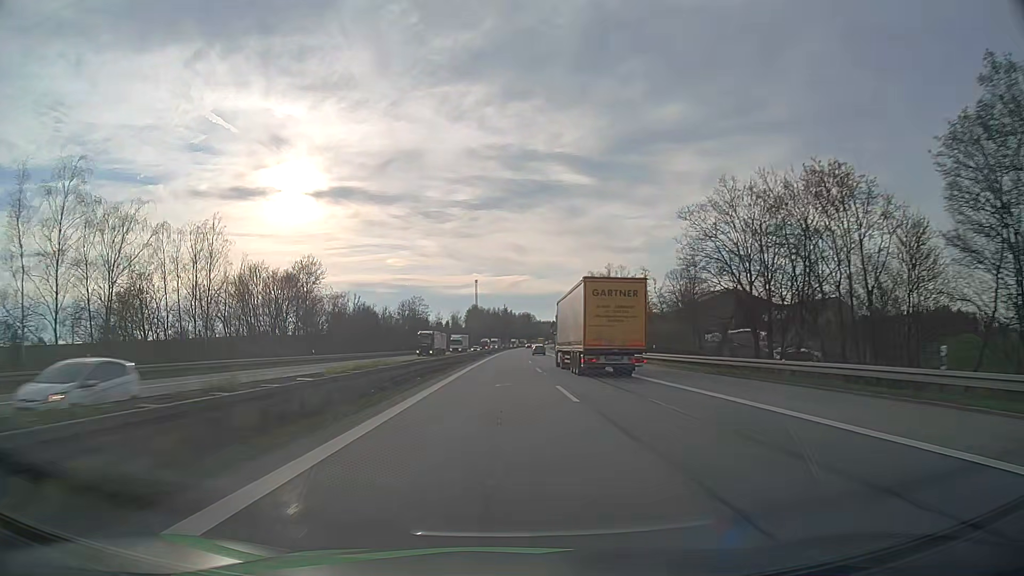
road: motorway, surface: asphalt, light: Day
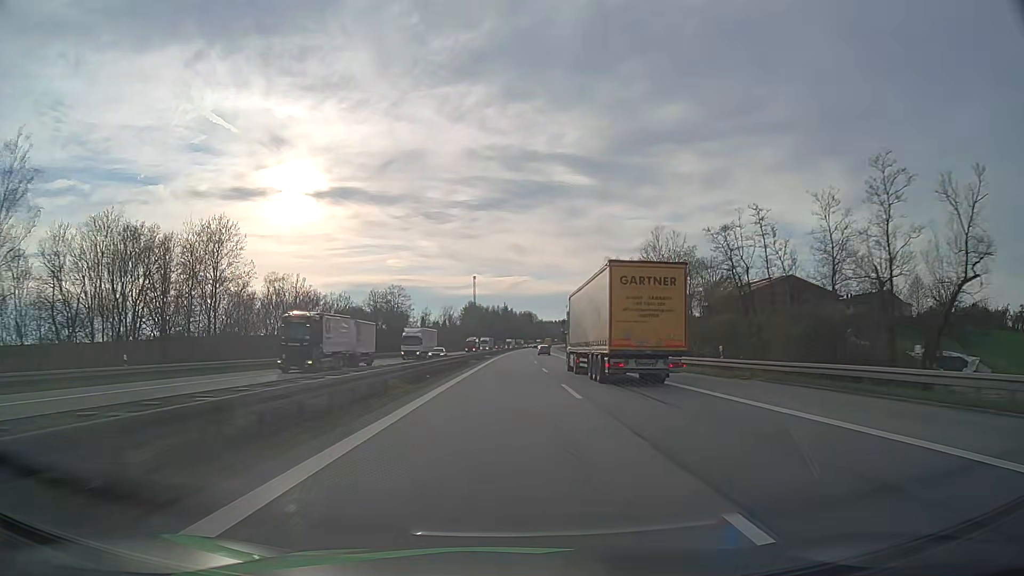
(0.0, +35.0) m; 0°
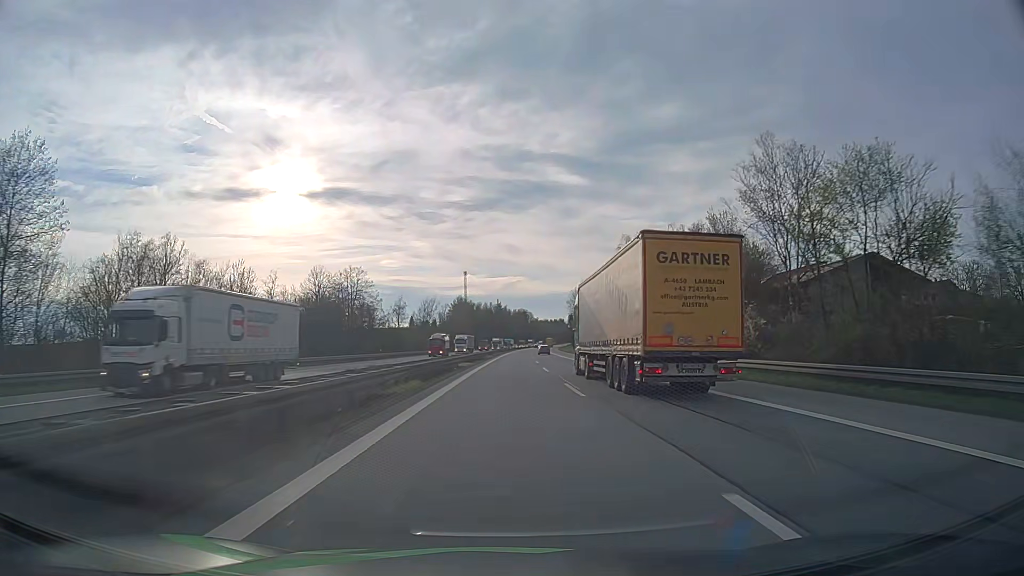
(+0.1, +35.1) m; 0°
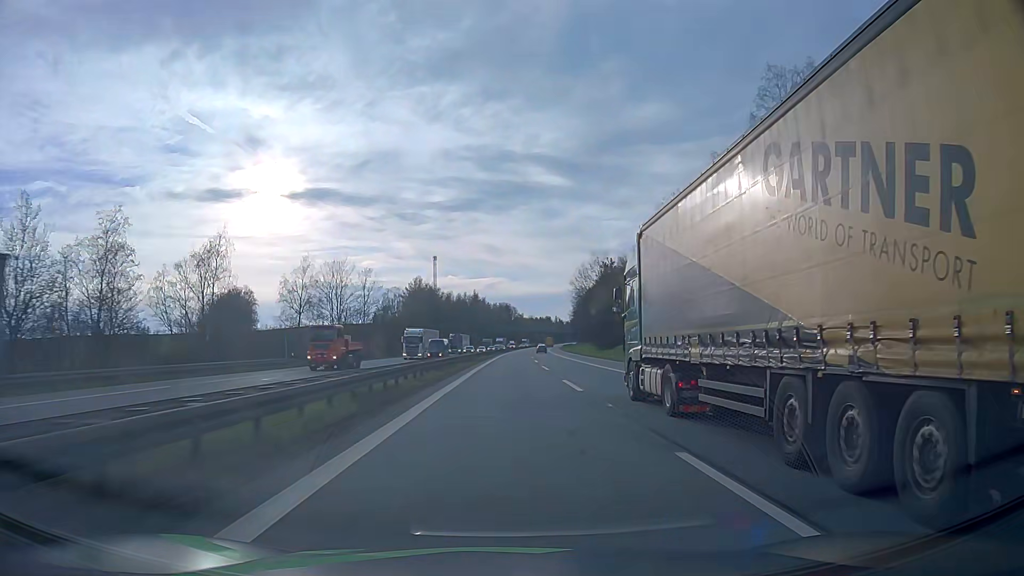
(+1.2, +88.2) m; +2°
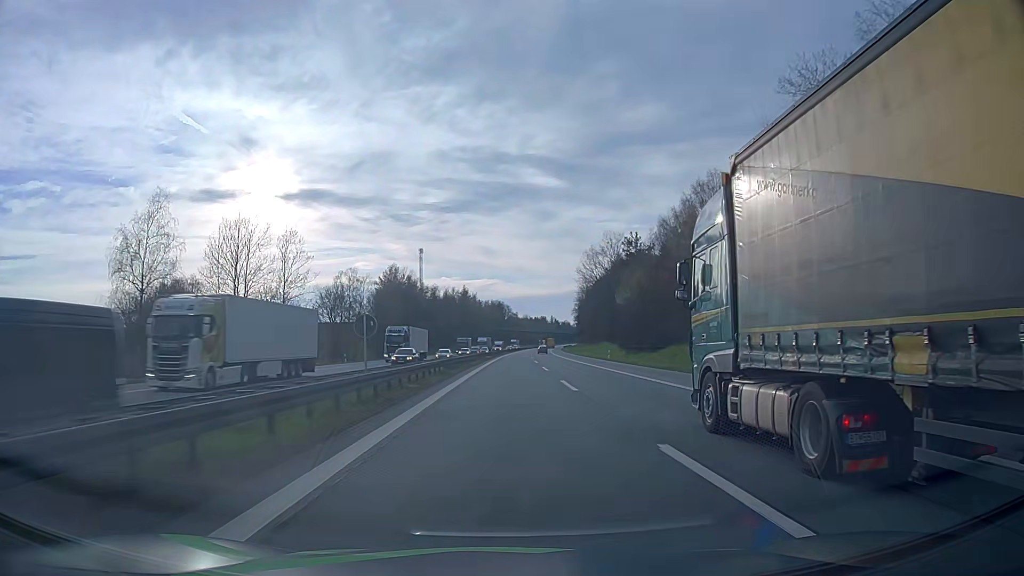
(+0.2, +35.5) m; 0°
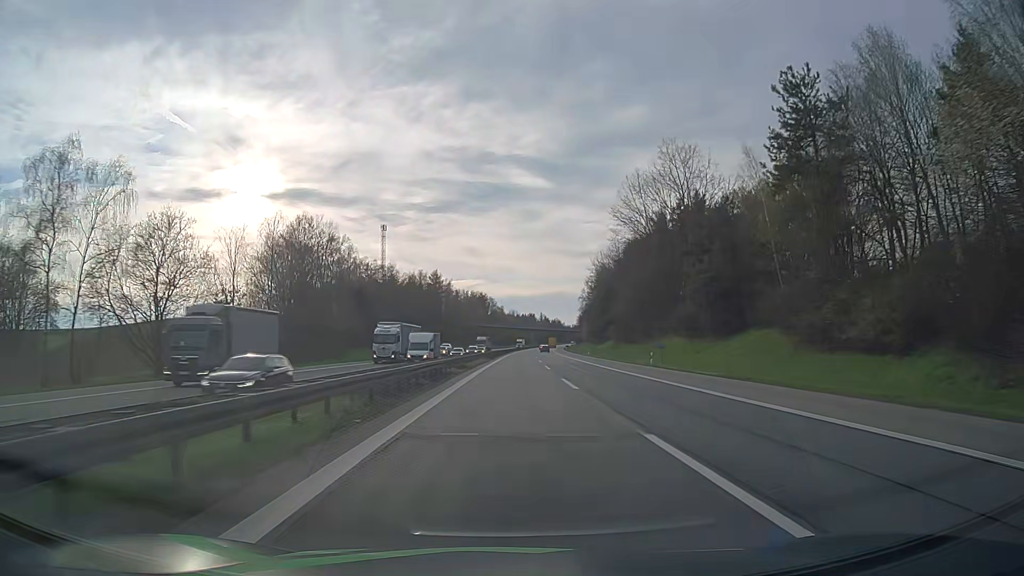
(+0.8, +71.7) m; +1°
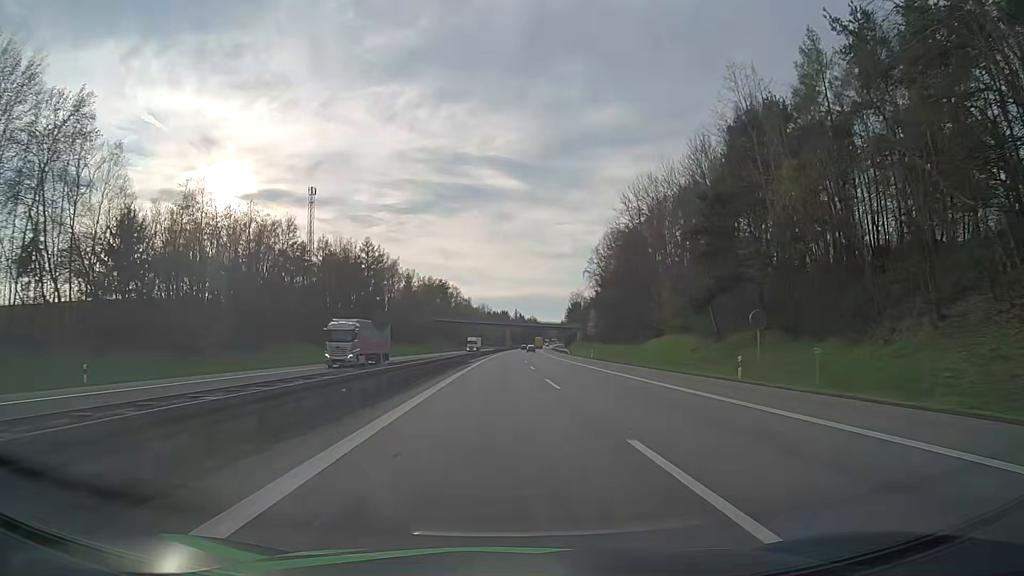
(+1.4, +72.7) m; +2°
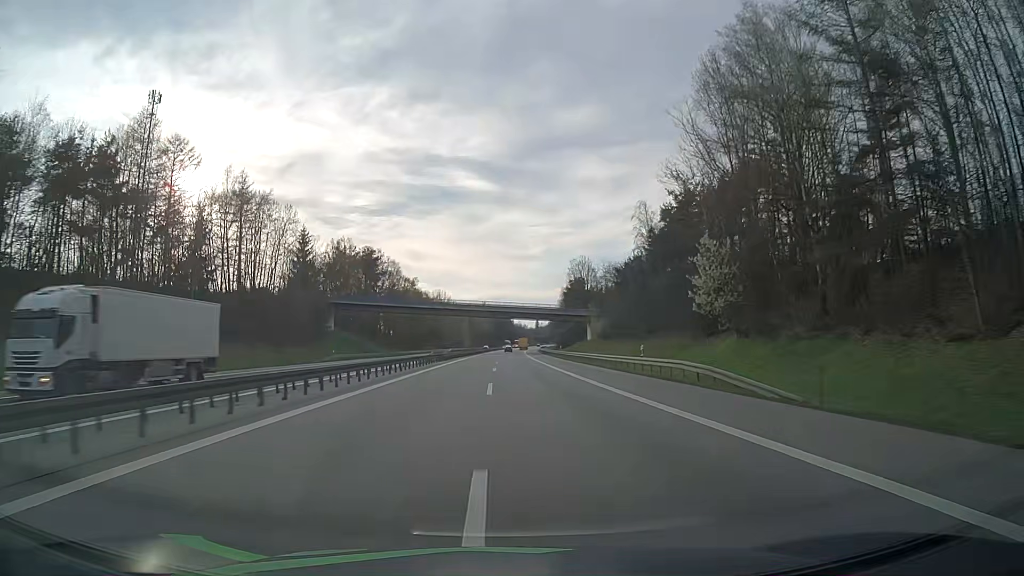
(+2.6, +92.7) m; +3°
(0, +10) (0, +20) (0, +30) (0, +40) (0, +50) (0, +60) (+1, +70) (+1, +80) (+1, +90) (+1, +100) m
